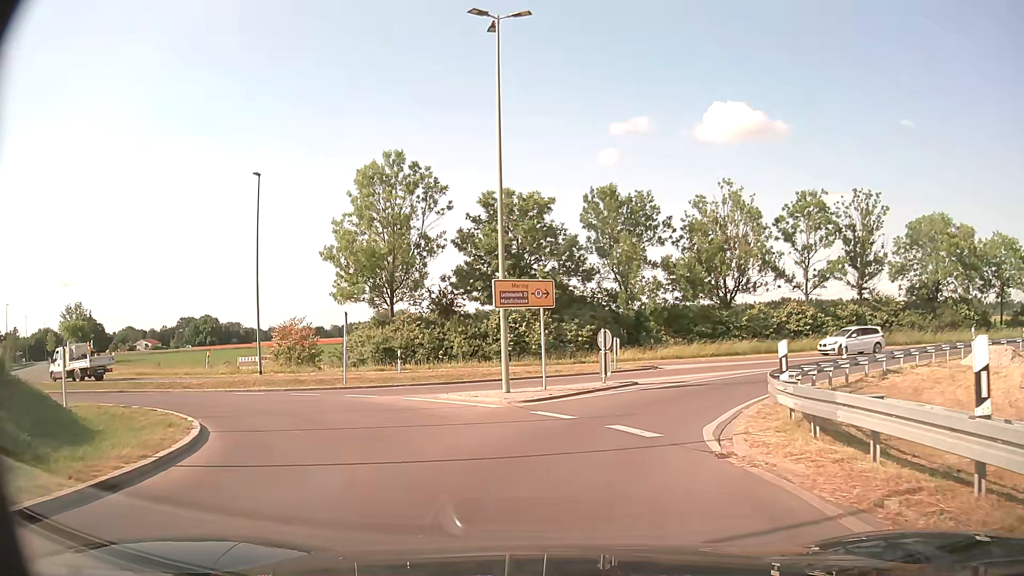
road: primary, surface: asphalt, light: Day
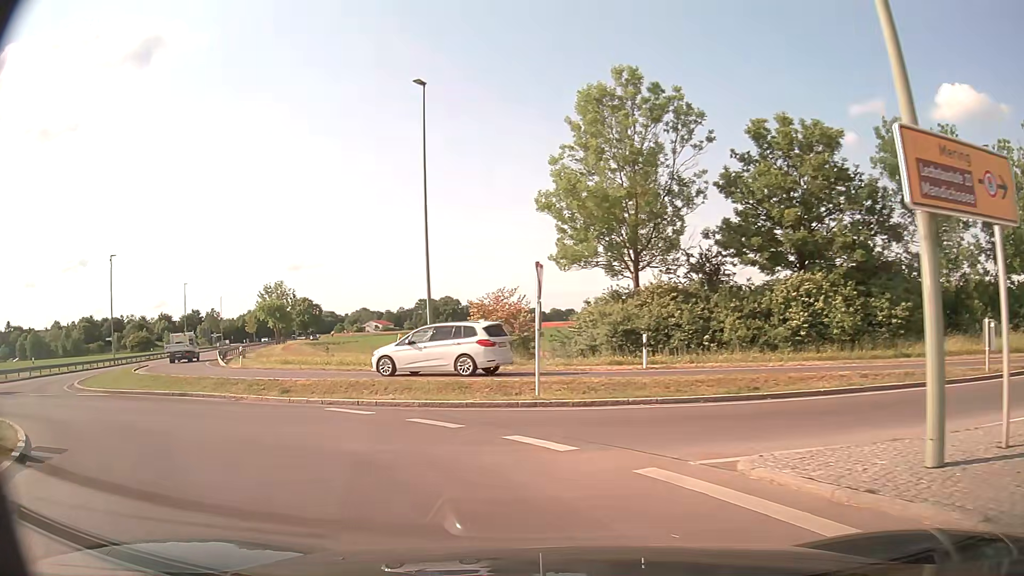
(-1.7, +12.1) m; -21°
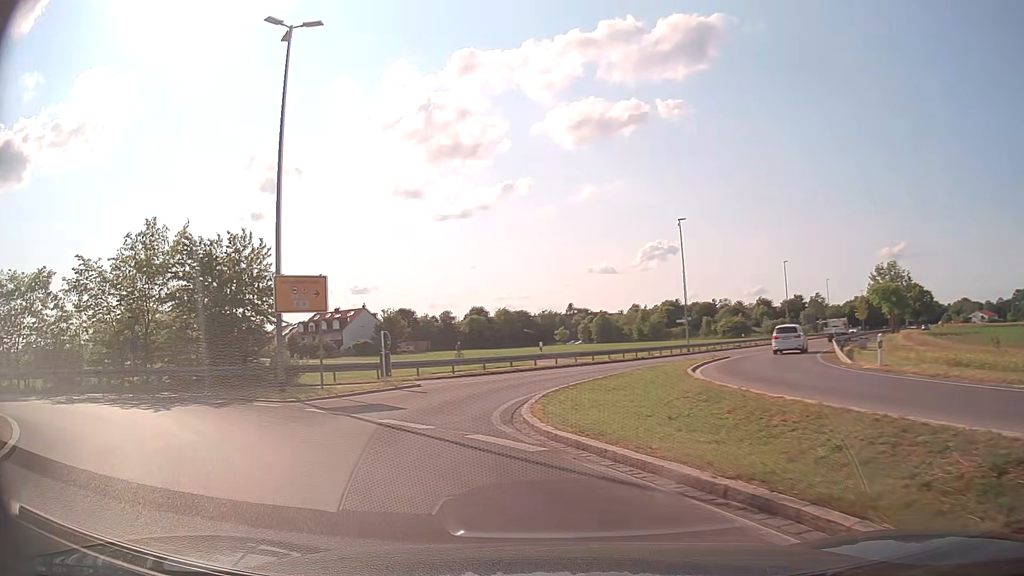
(-6.1, +13.4) m; -52°
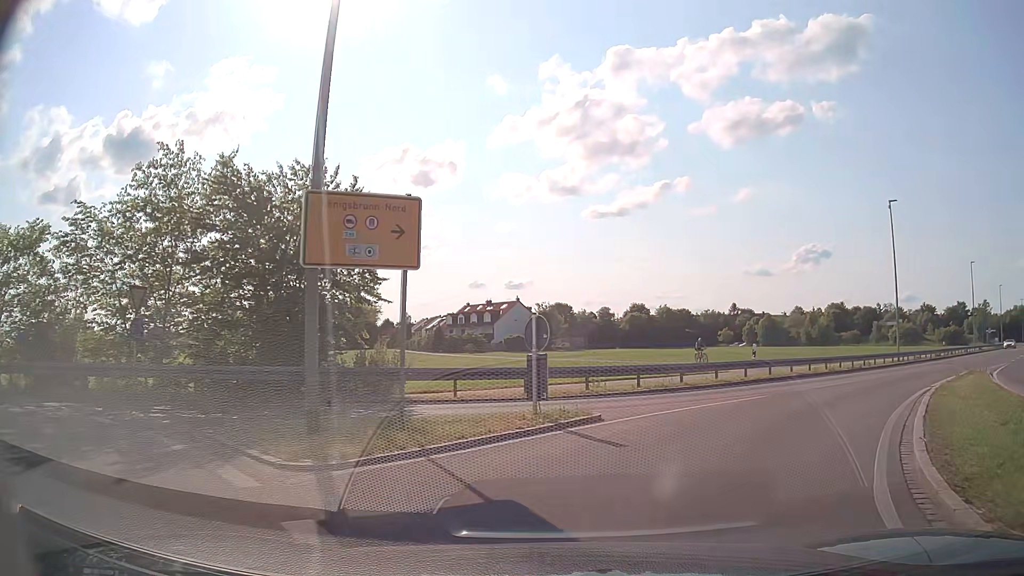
(-1.8, +9.8) m; -13°
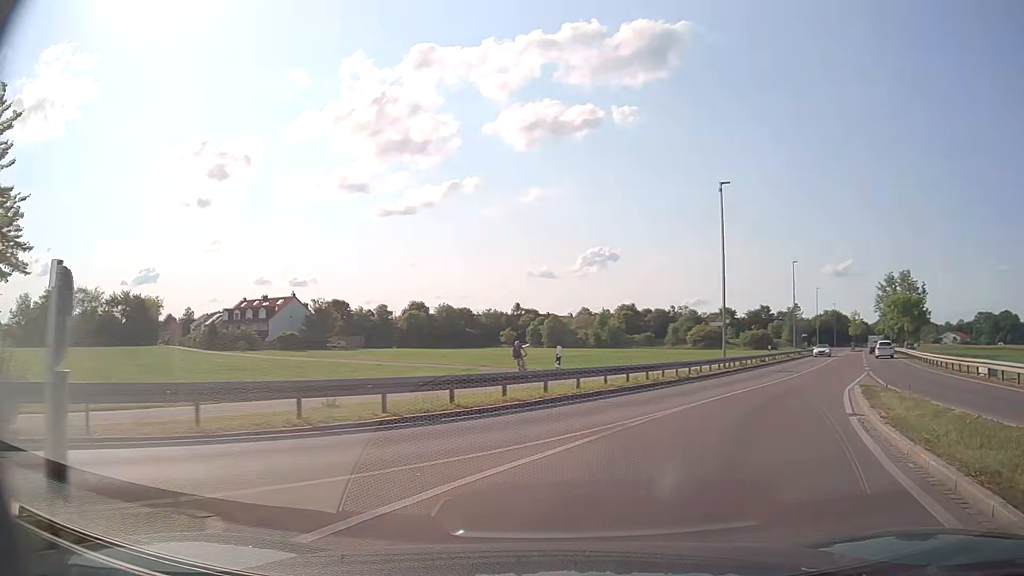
(+1.1, +7.4) m; +18°
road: secondary
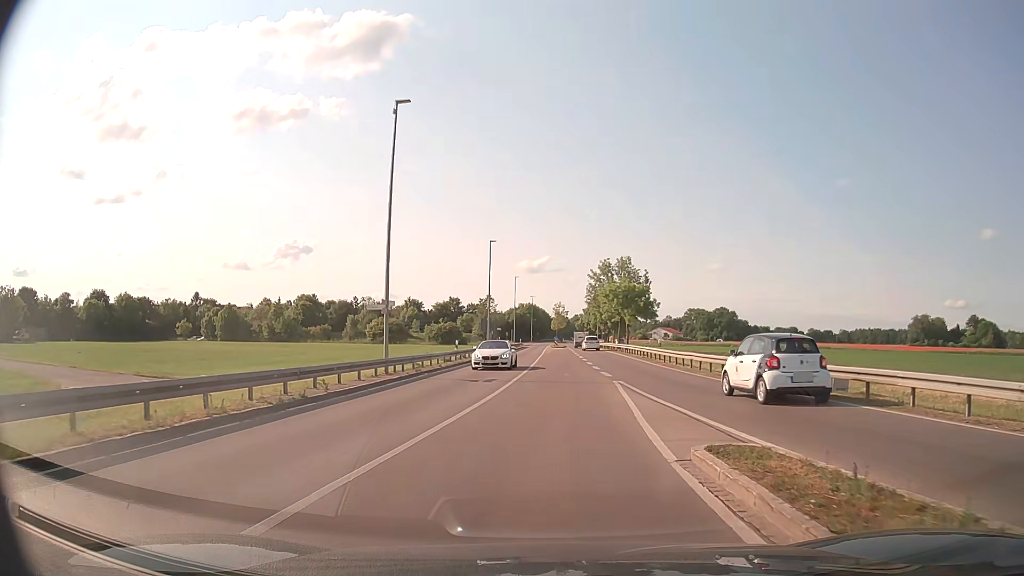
(+3.7, +12.8) m; +27°
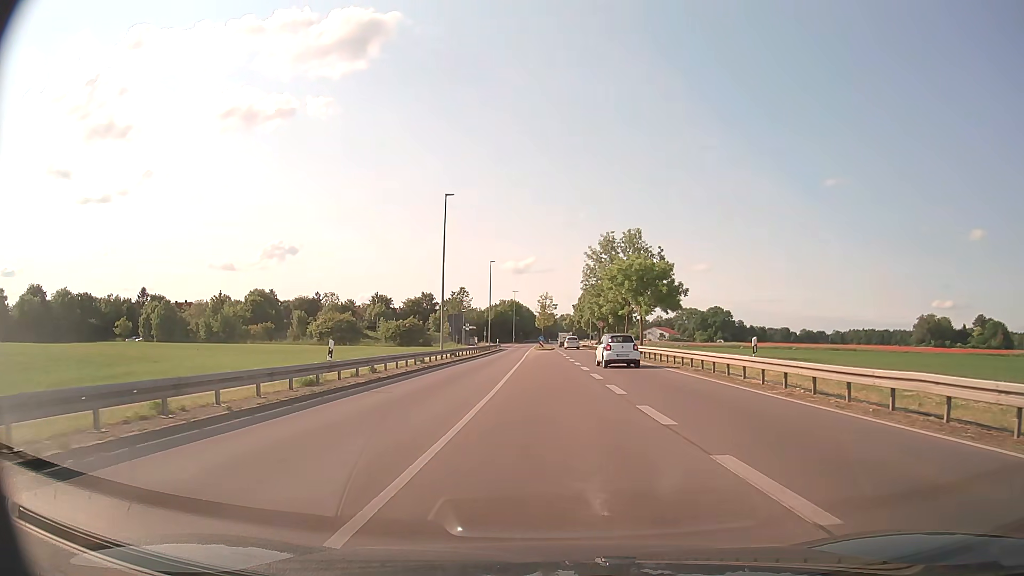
(0.0, +21.6) m; +1°
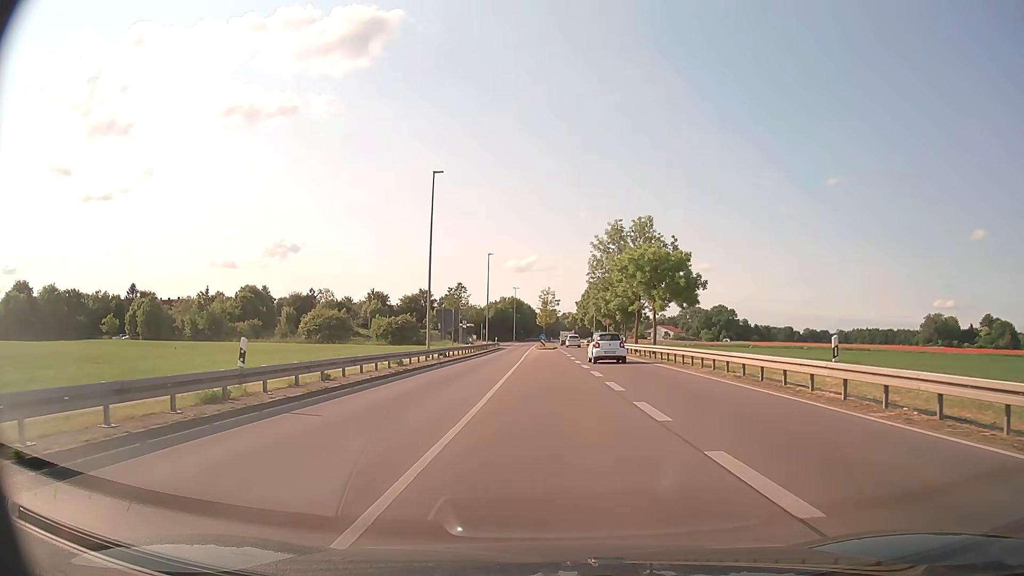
(0.0, +5.8) m; 0°
(0, +10) (0, +20) (0, +30) (0, +40) (+1, +50) (+2, +60) (+3, +70) (+3, +80) (+3, +90) (+3, +100) m
